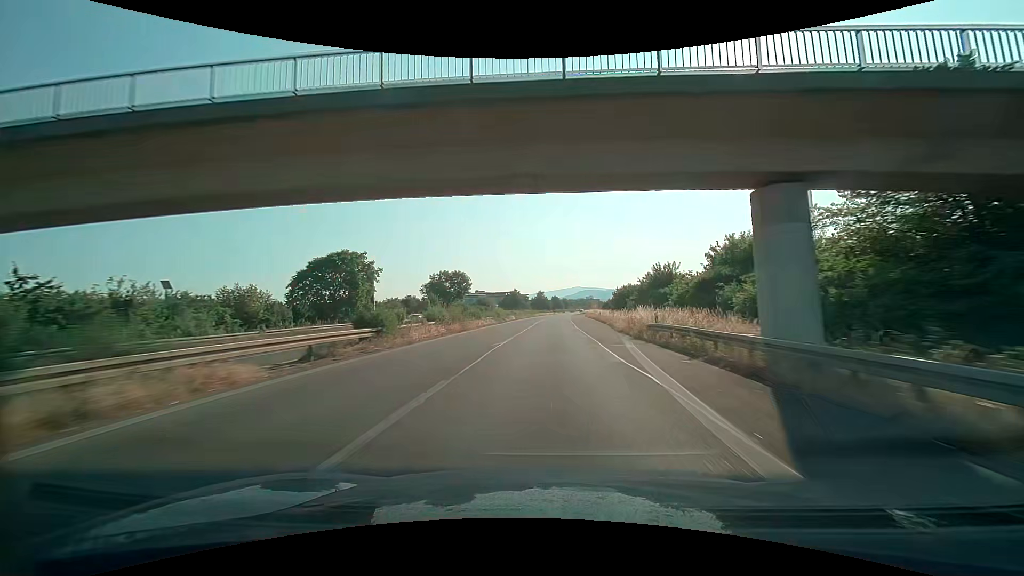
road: trunk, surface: asphalt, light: Day
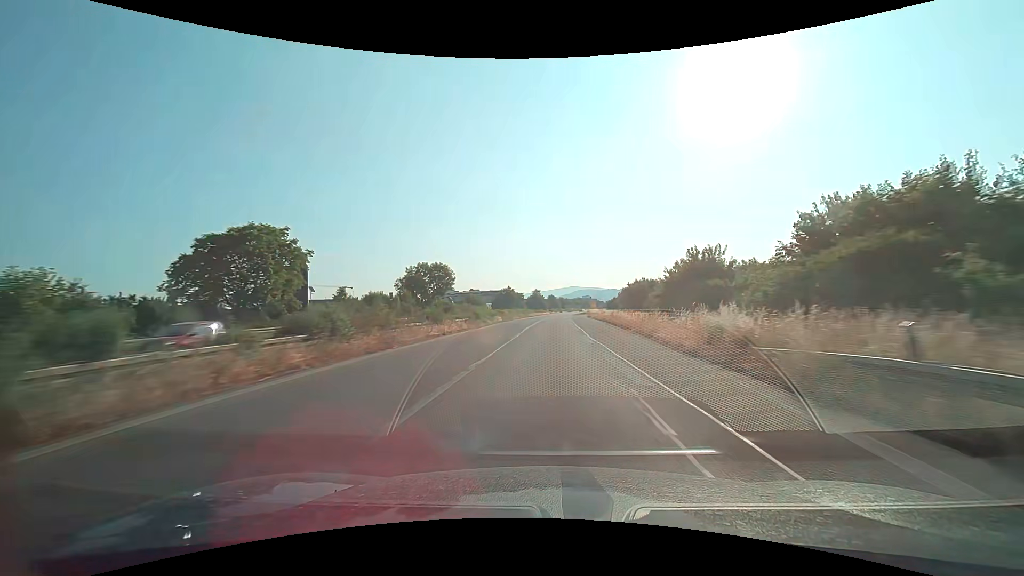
(0.0, +15.8) m; +1°
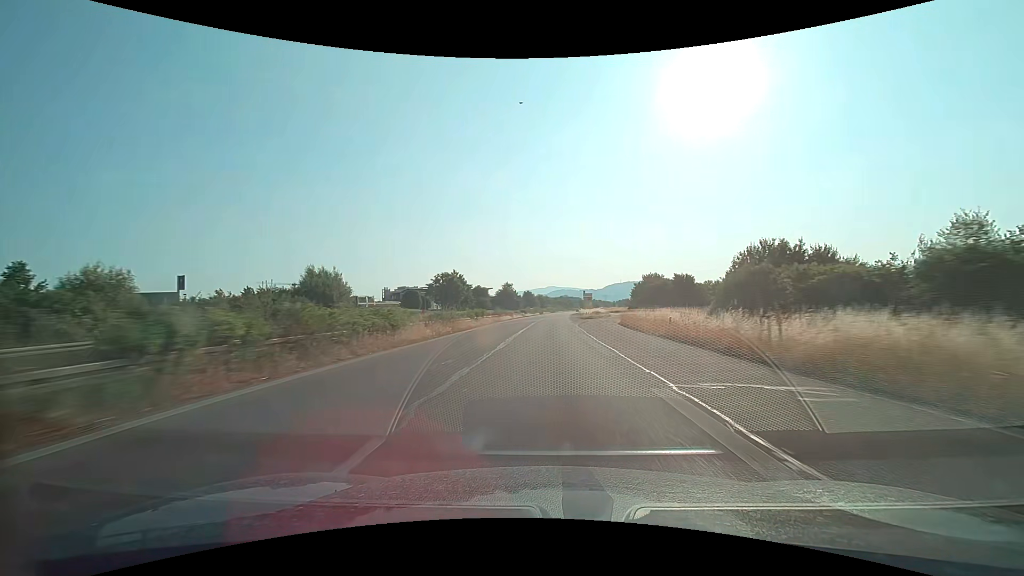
(+1.3, +79.1) m; +2°
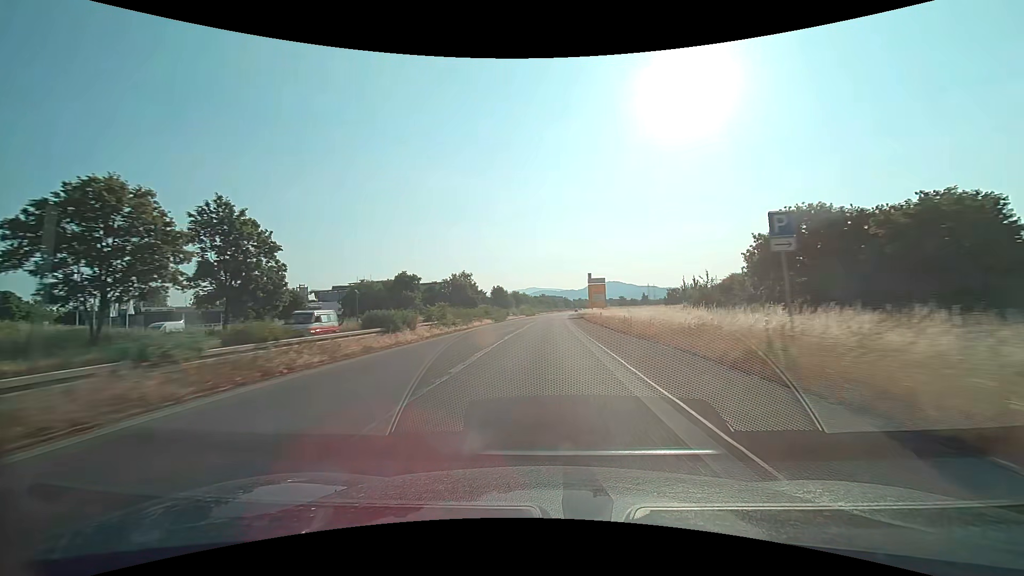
(+1.8, +79.1) m; +2°
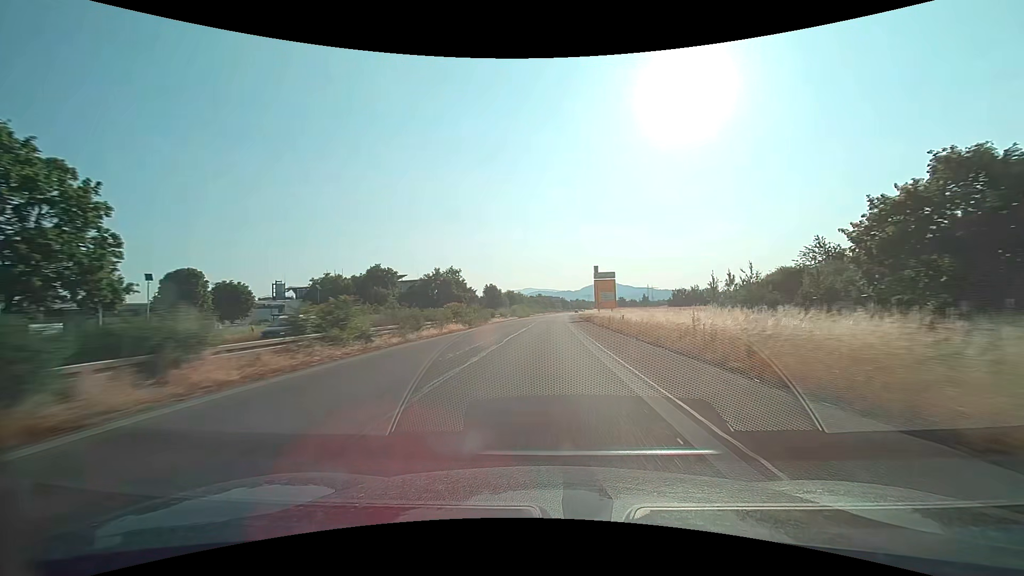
(0.0, +15.8) m; 0°
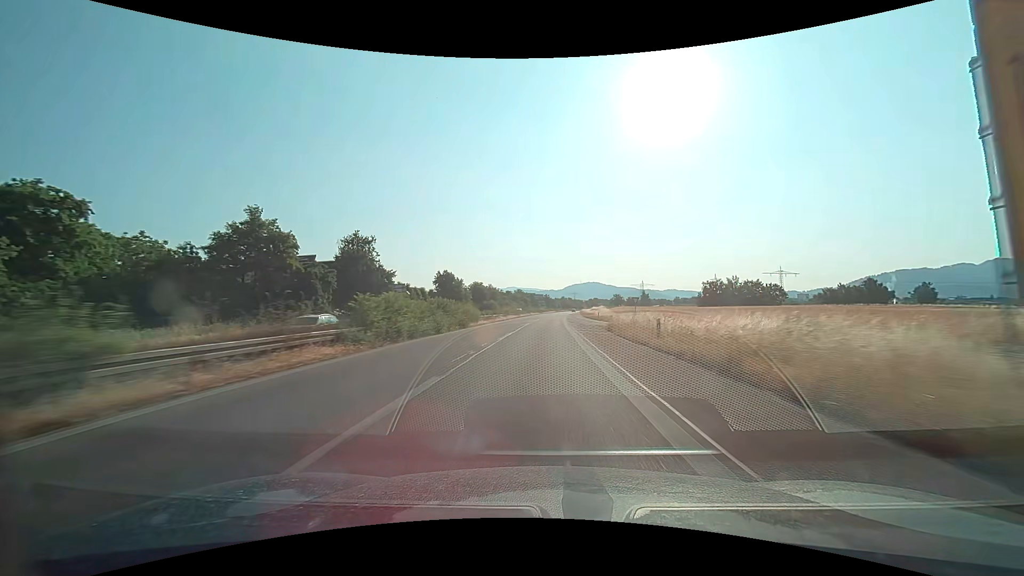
(+1.2, +63.3) m; +2°
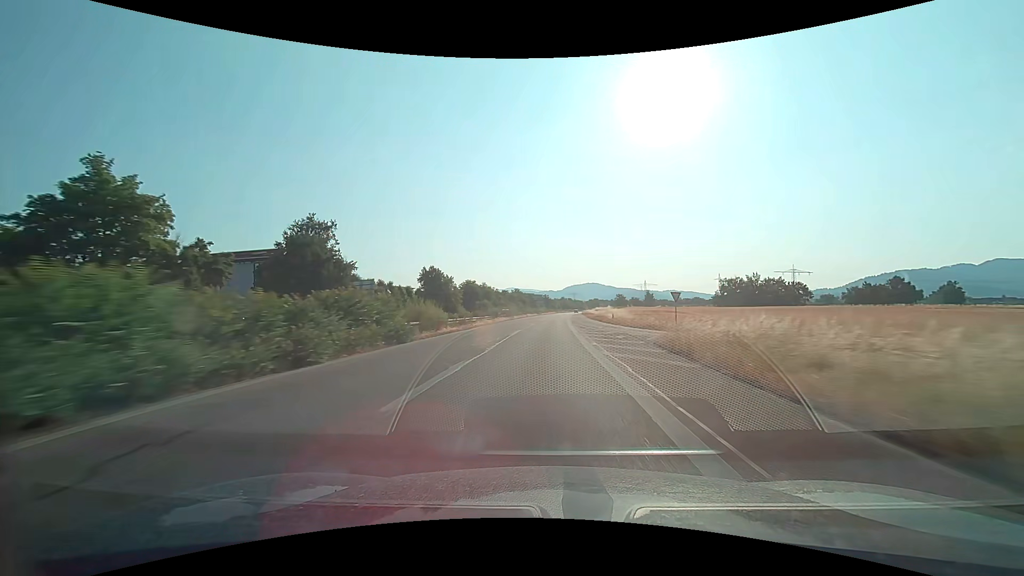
(0.0, +15.8) m; 0°
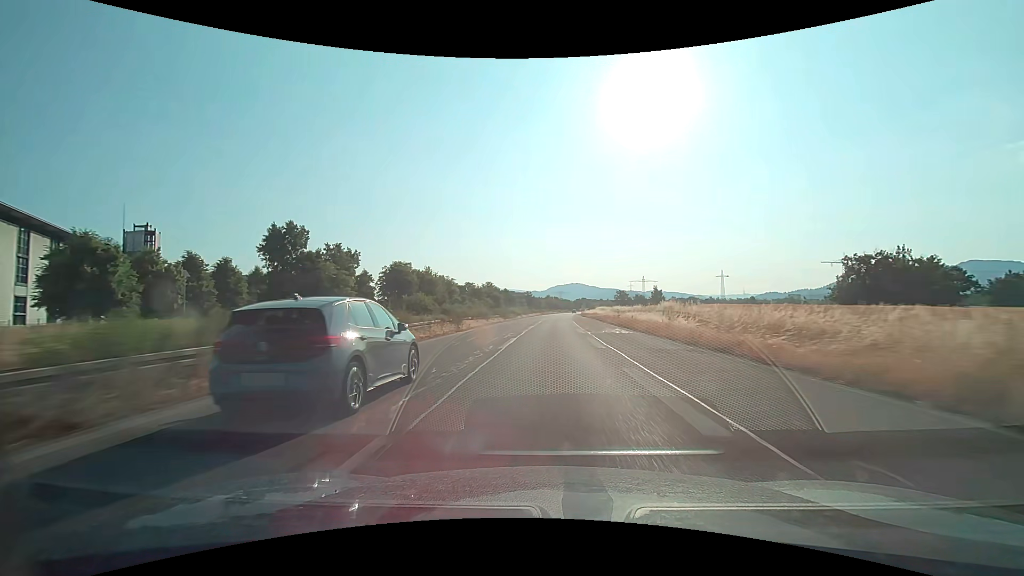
(+0.9, +63.3) m; +2°
